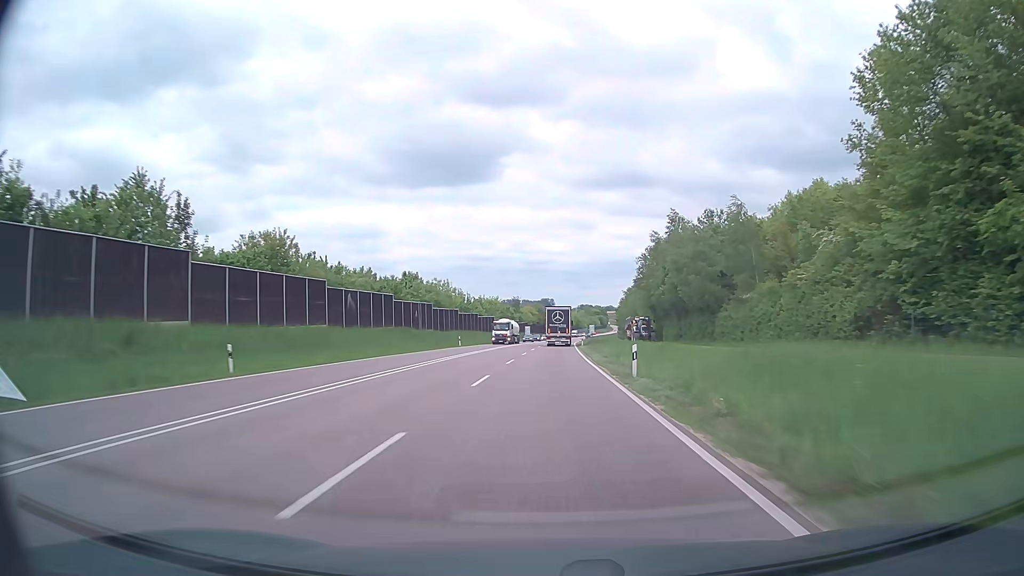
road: trunk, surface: asphalt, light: Day
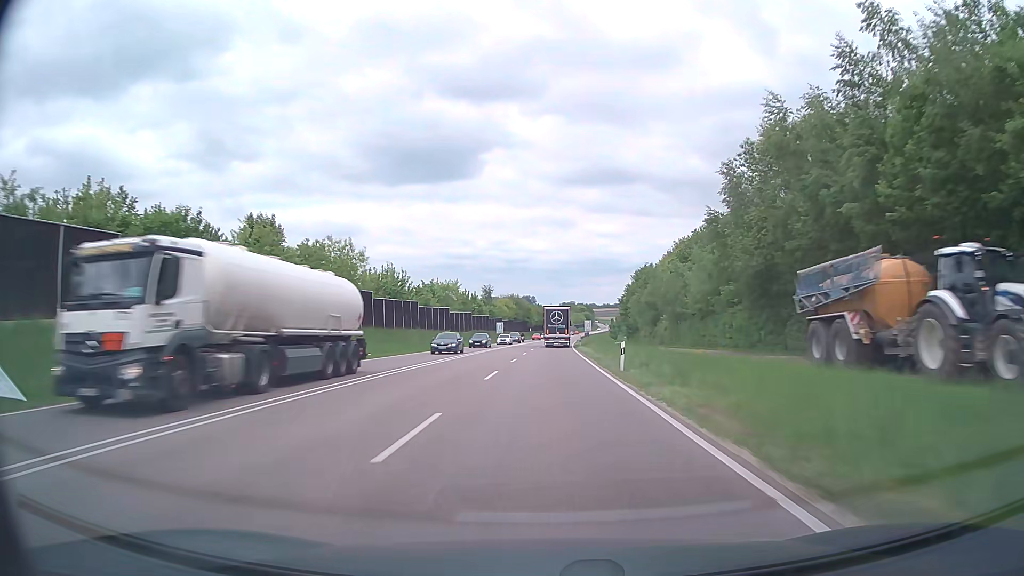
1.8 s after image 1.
(+0.7, +46.0) m; +2°
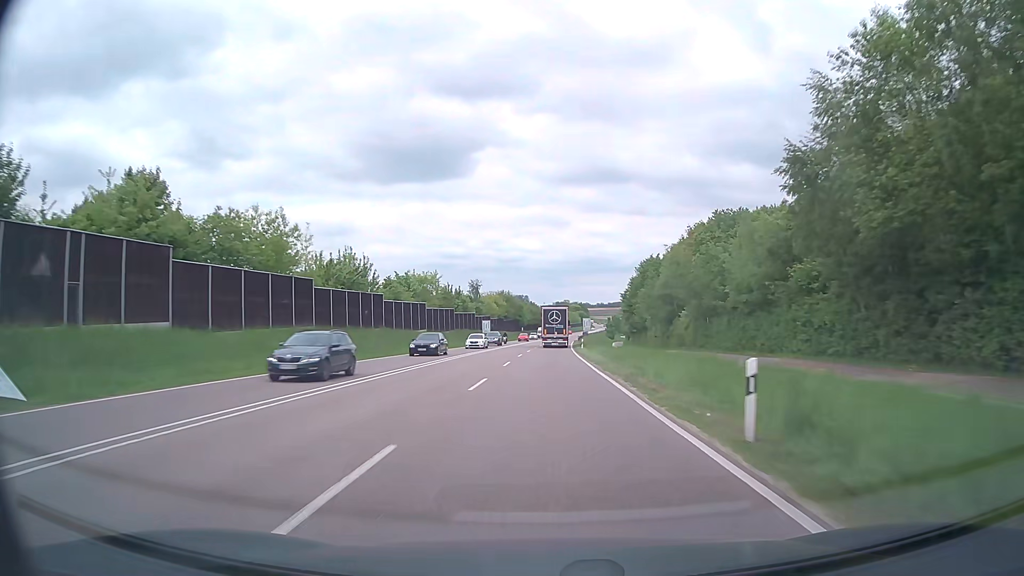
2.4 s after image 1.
(+0.1, +15.3) m; +1°
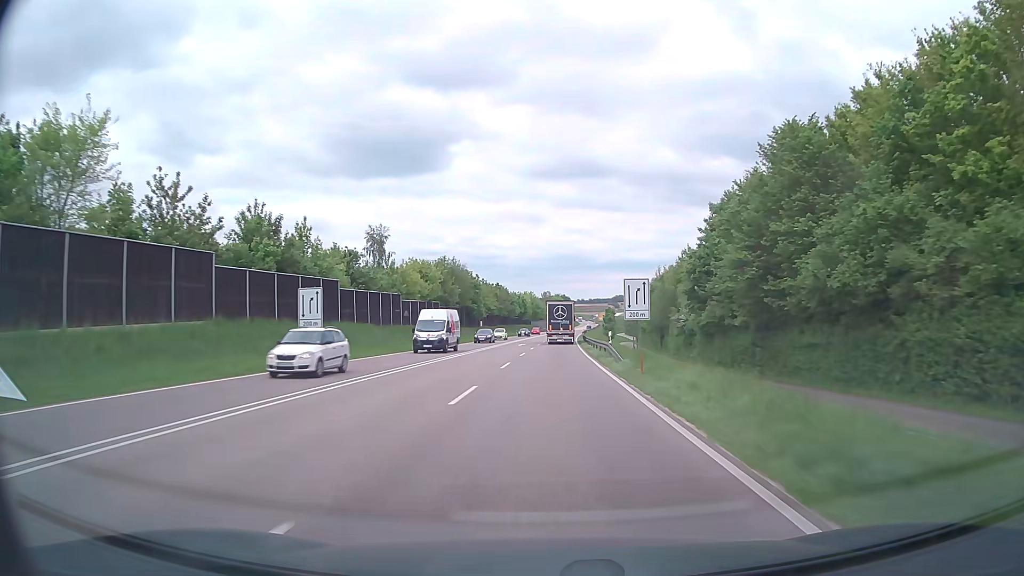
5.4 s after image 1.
(+1.2, +75.6) m; +2°
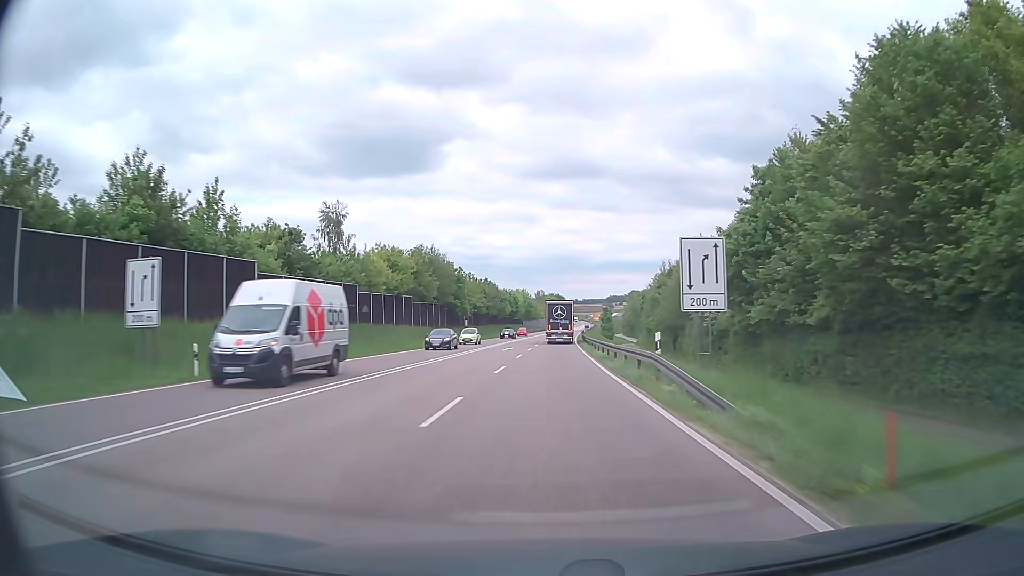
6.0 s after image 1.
(+0.1, +14.9) m; 0°
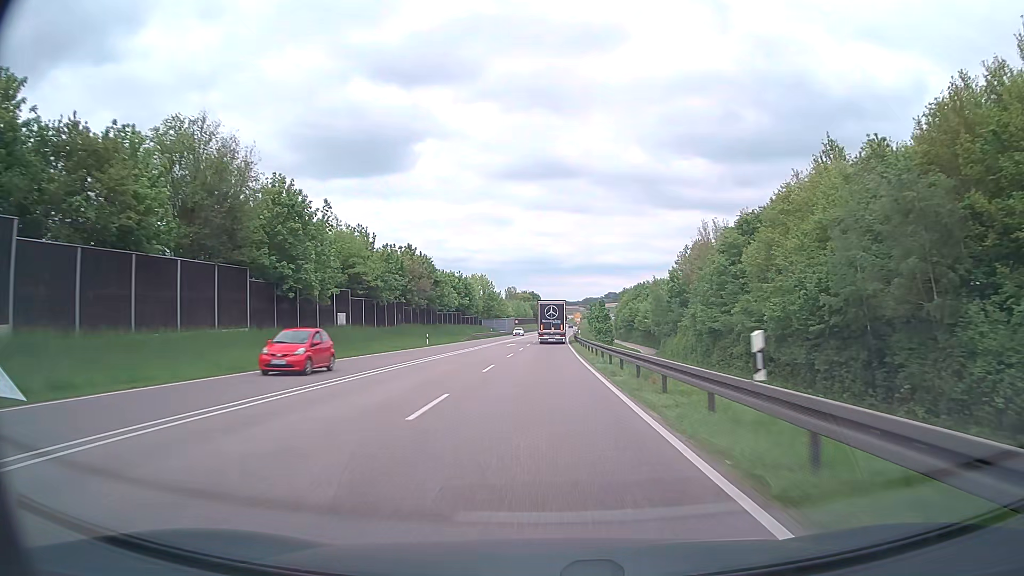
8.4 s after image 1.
(+1.4, +59.6) m; +2°
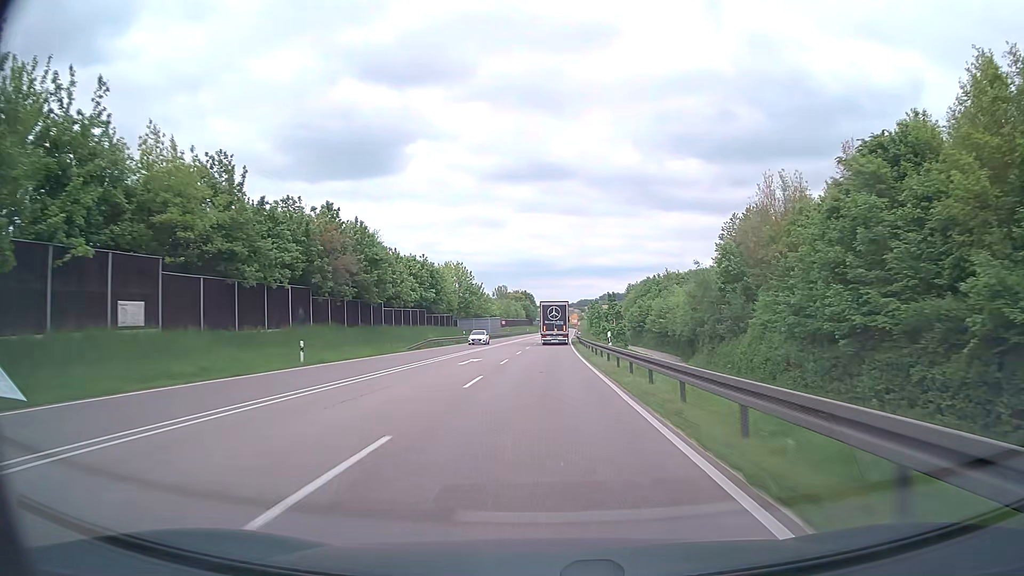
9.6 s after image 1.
(+0.1, +29.7) m; +1°
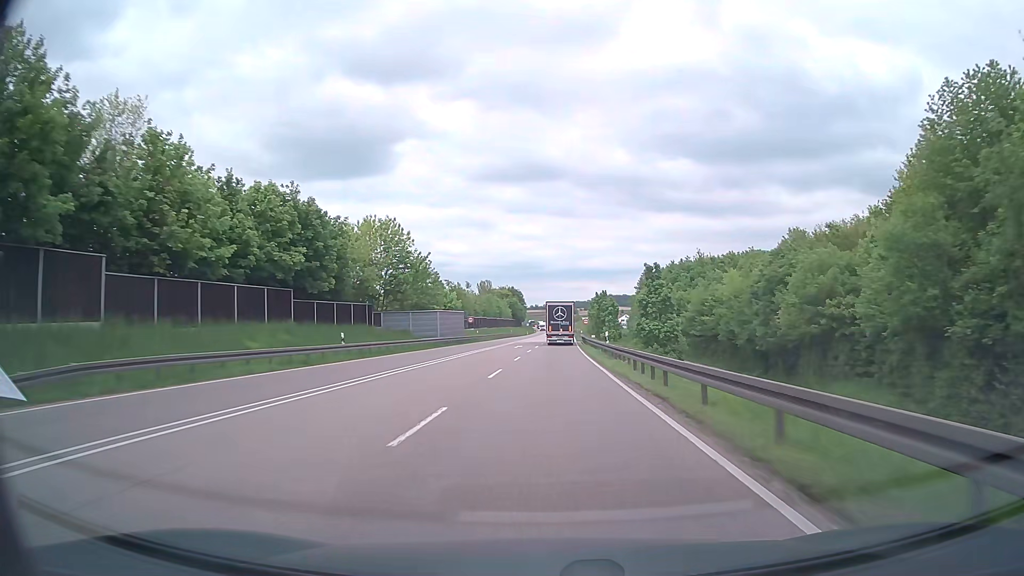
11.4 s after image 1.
(+0.3, +44.8) m; +1°
(0, +10) (0, +20) (0, +30) (0, +40) (+1, +50) (+1, +60) (+1, +70) (+1, +80) (+2, +90) (+2, +100) m
